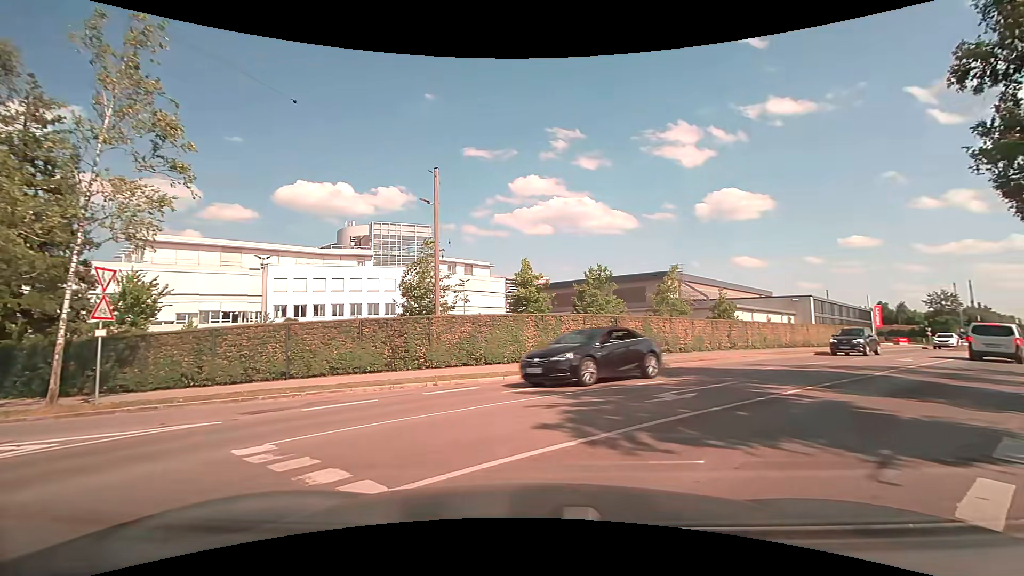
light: Day
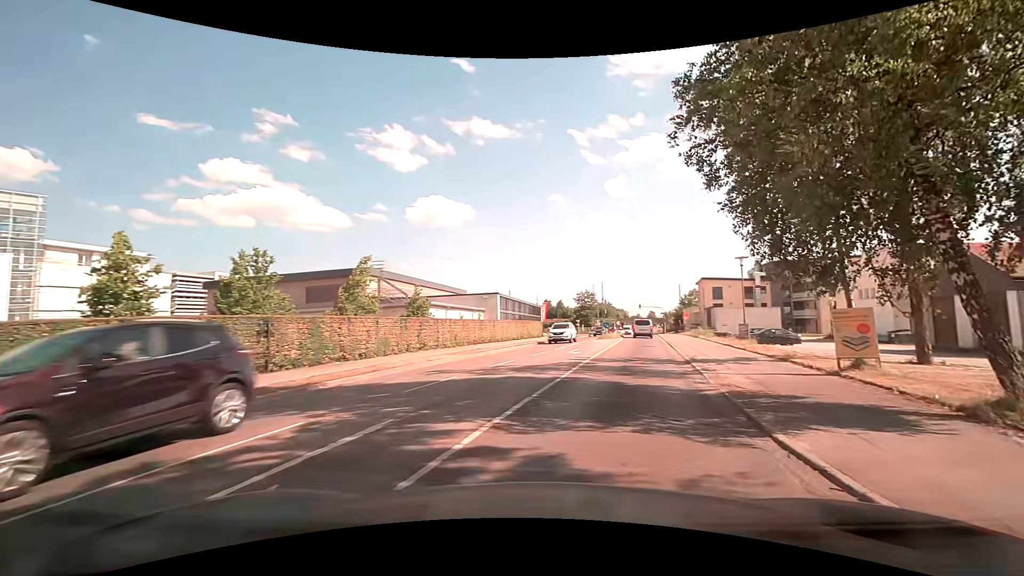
(+1.7, +5.8) m; +31°
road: secondary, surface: asphalt
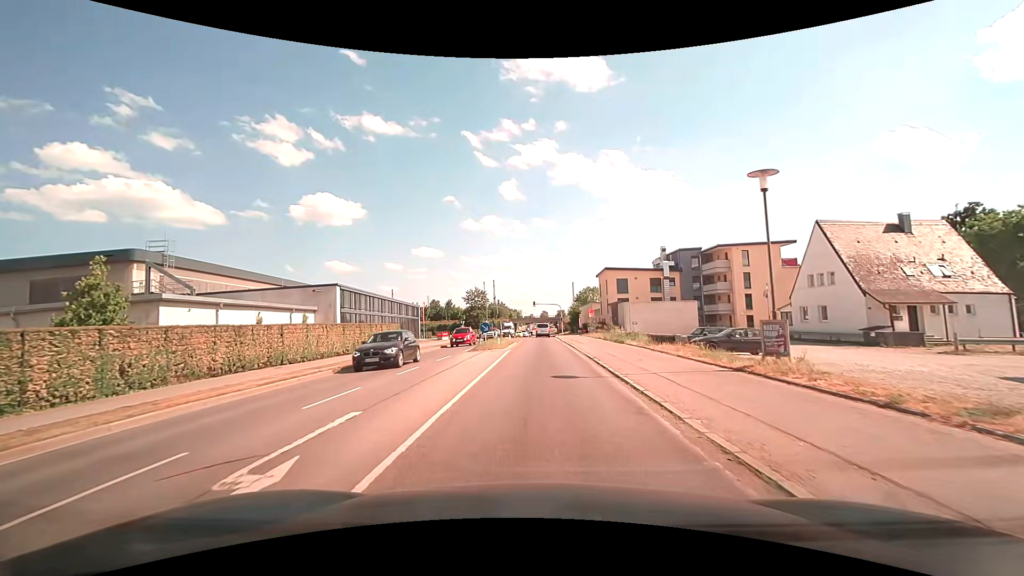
(+3.6, +18.6) m; +14°
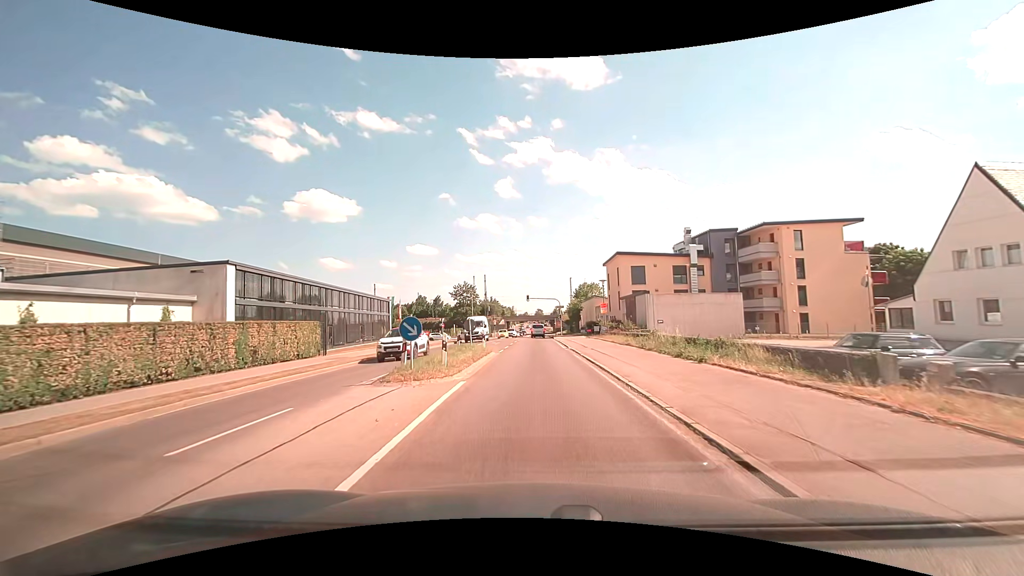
(0.0, +15.5) m; 0°
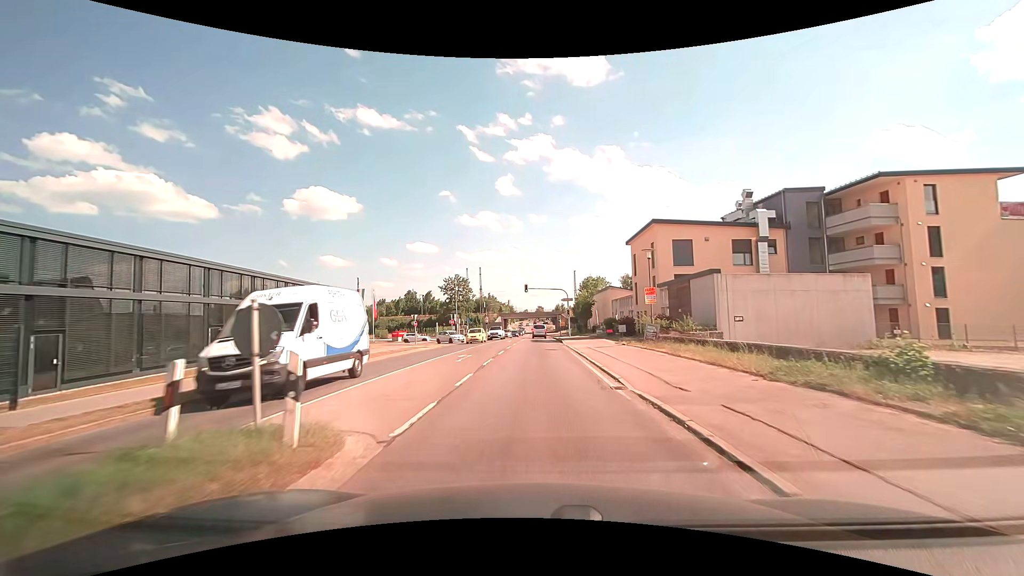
(0.0, +18.0) m; 0°
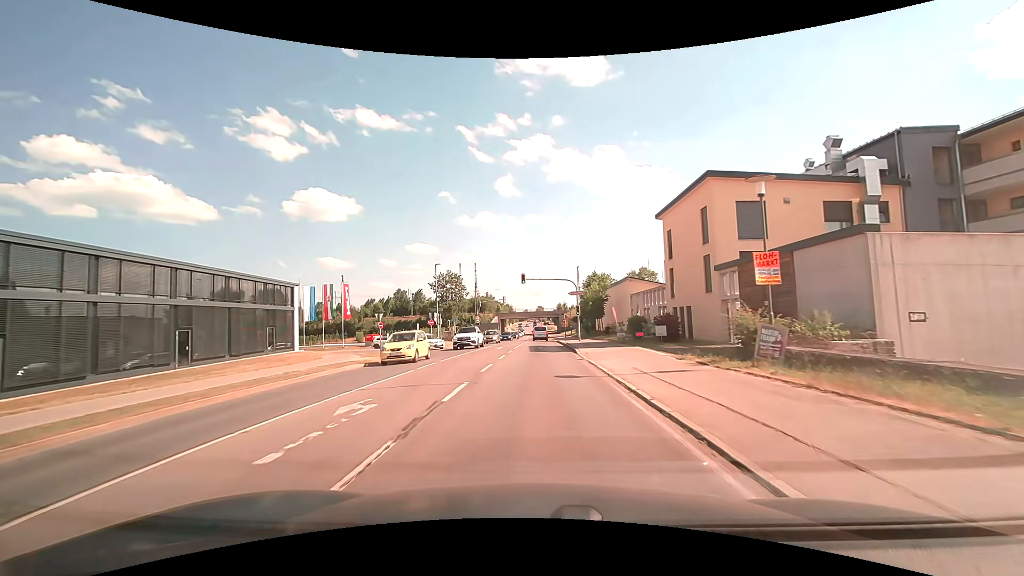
(0.0, +13.5) m; 0°
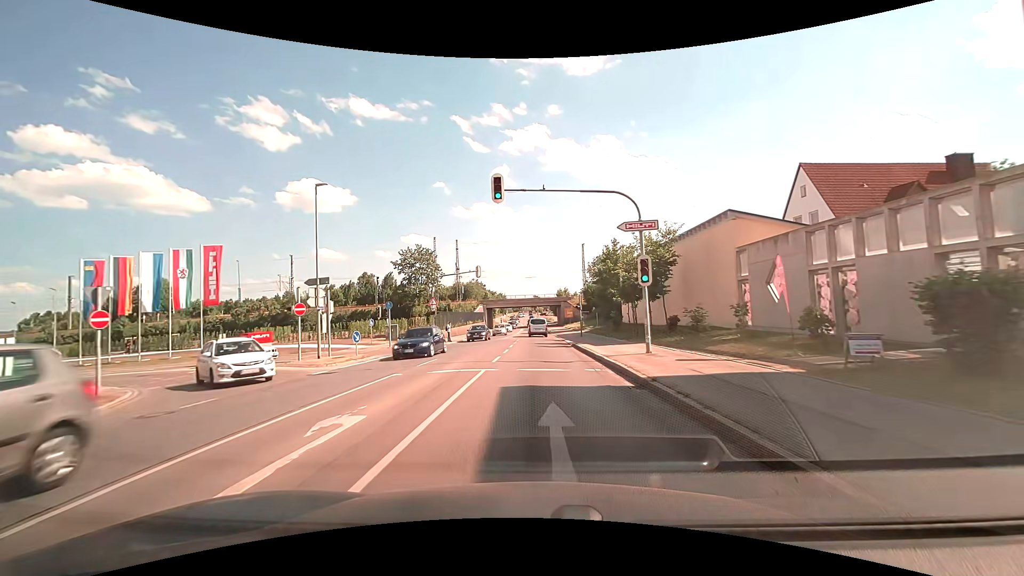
(-0.1, +29.5) m; 0°
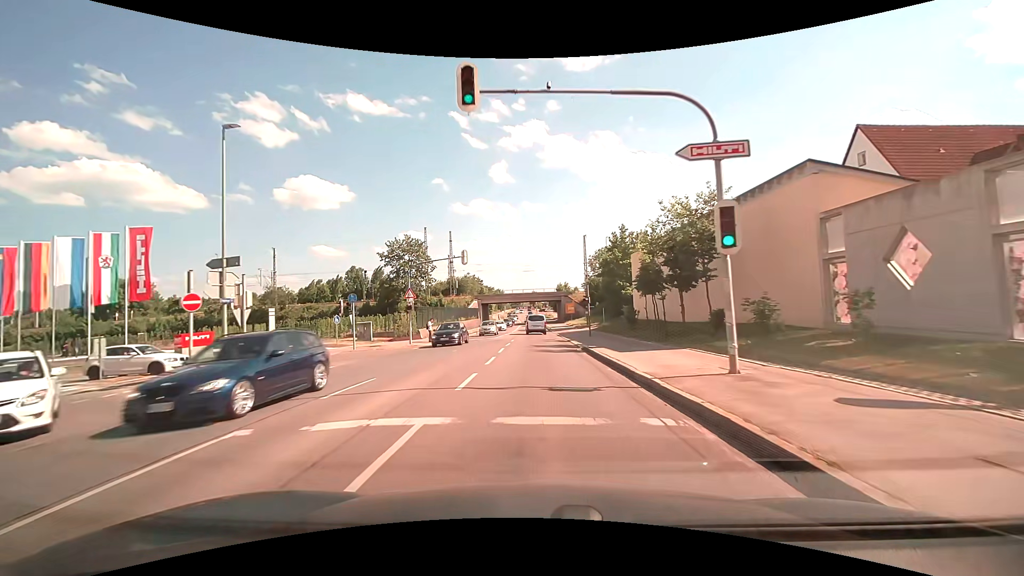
(0.0, +7.5) m; 0°
(0, +10) (0, +20) (0, +30) (0, +40) (0, +50) (-1, +60) (-1, +70) (-1, +80) (-1, +90) (-1, +100) m
